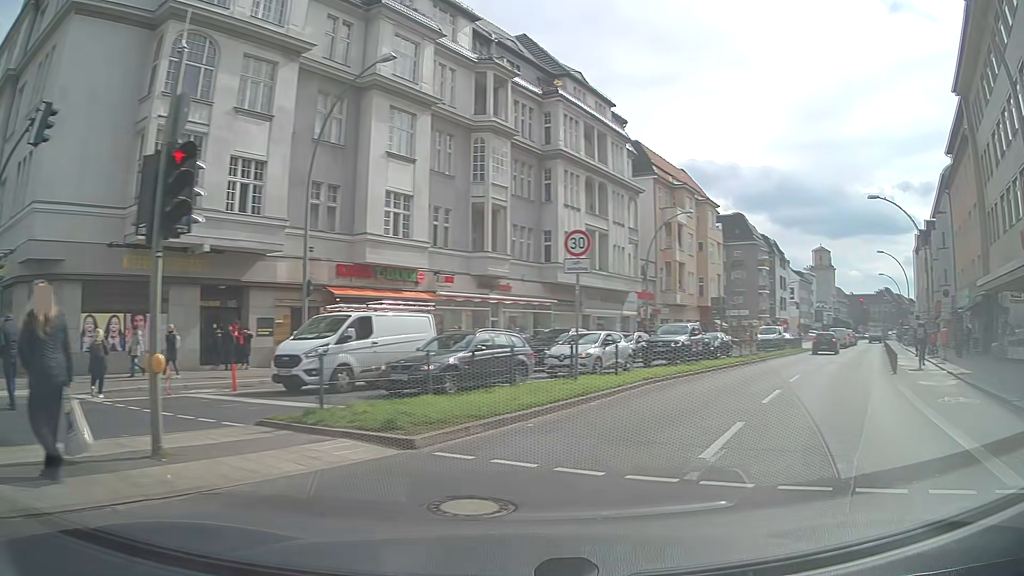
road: primary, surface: asphalt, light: Day
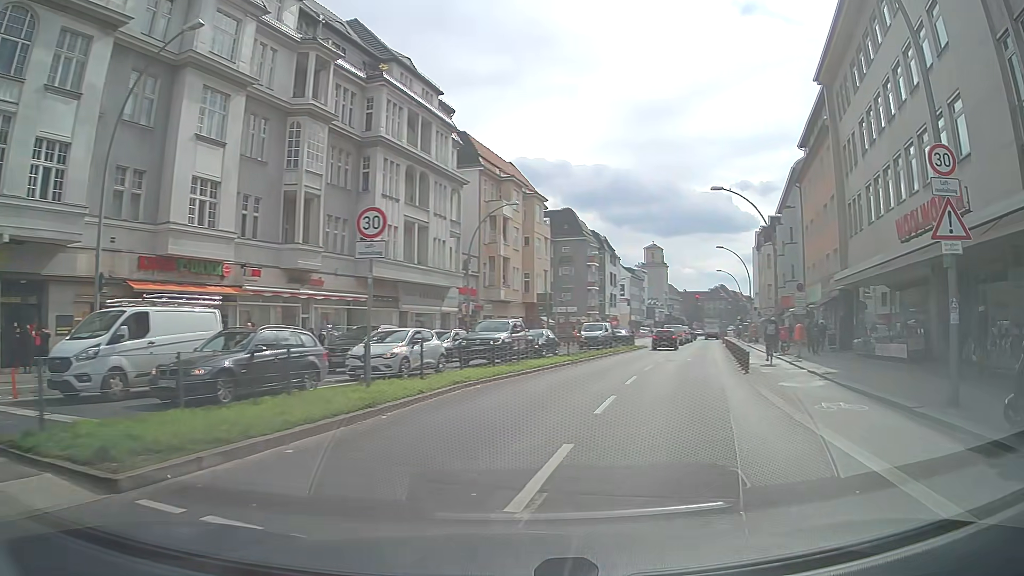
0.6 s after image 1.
(+0.3, +2.5) m; +13°
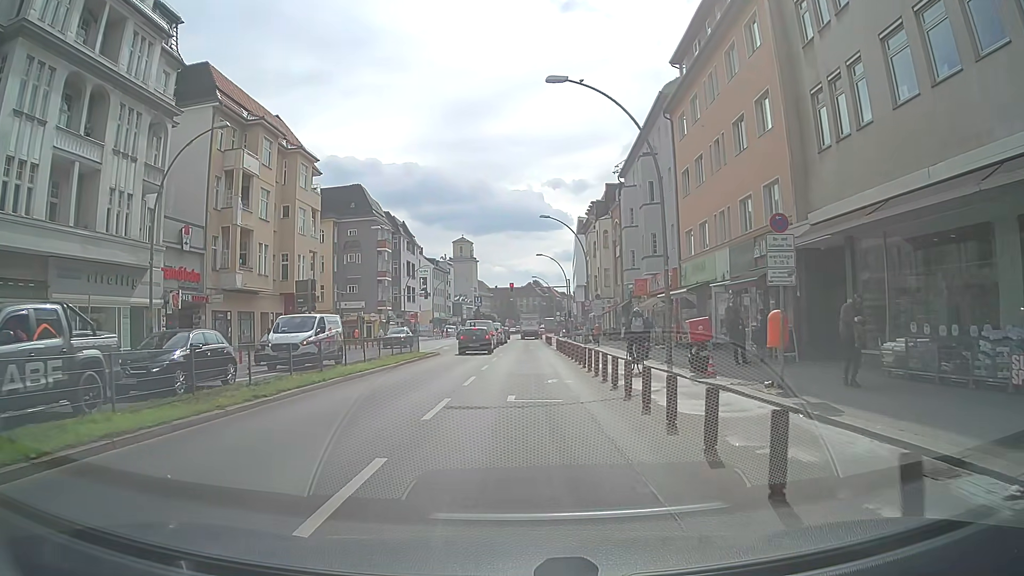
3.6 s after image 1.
(+4.3, +18.9) m; +17°
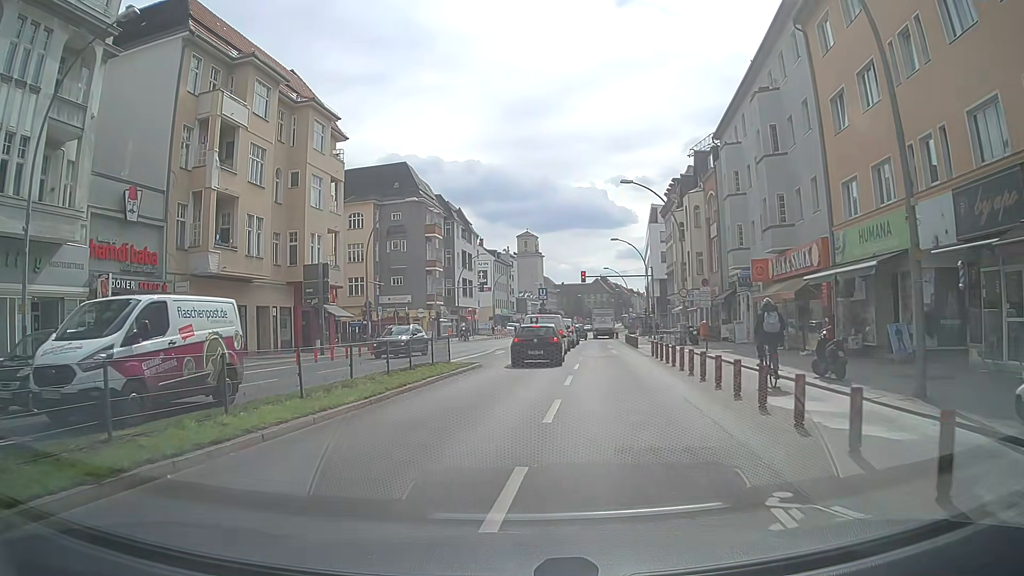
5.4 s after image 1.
(-0.5, +12.4) m; -6°
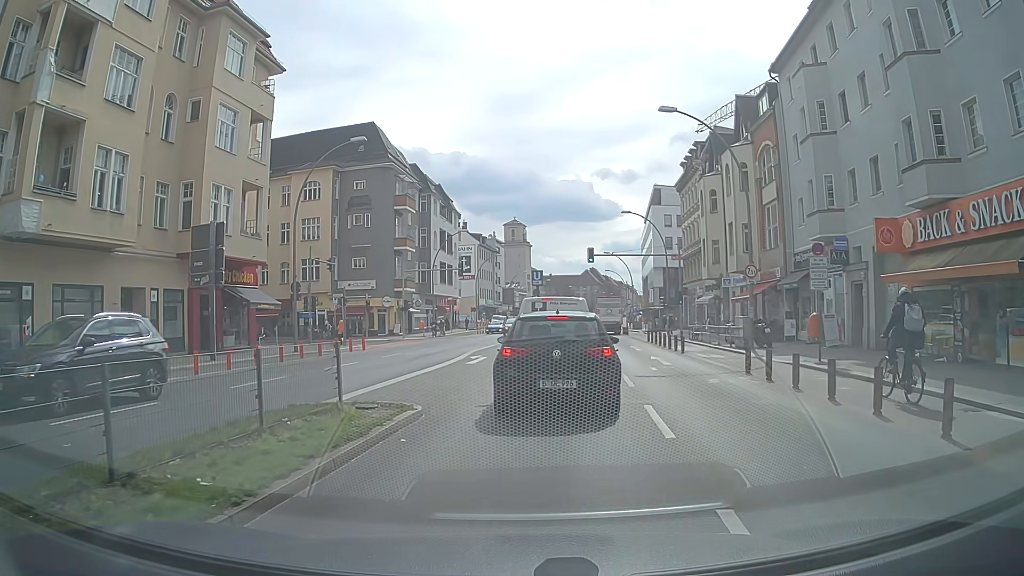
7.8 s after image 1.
(-0.2, +13.5) m; +1°
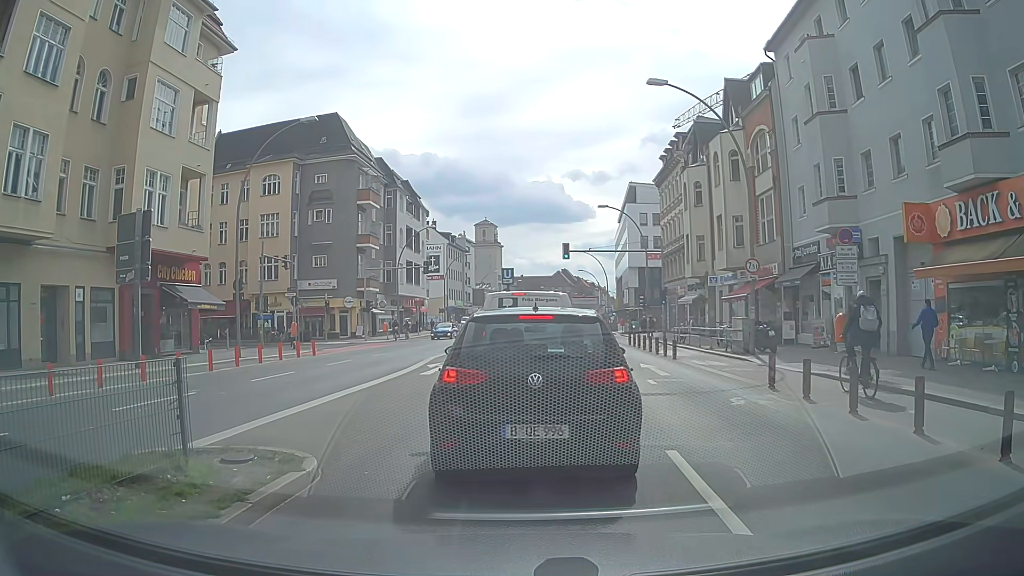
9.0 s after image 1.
(0.0, +3.4) m; +3°
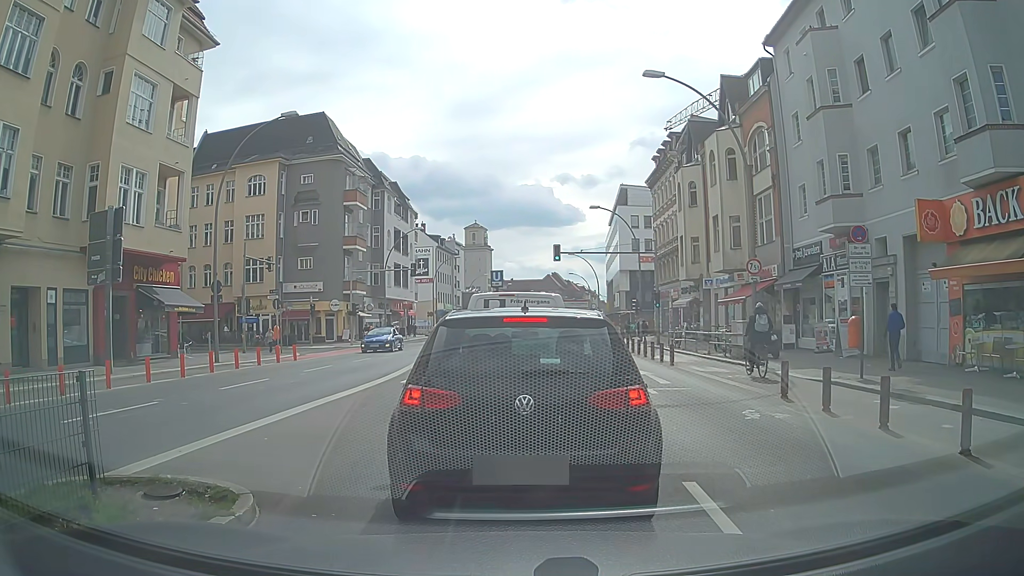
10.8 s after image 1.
(0.0, +1.2) m; -1°
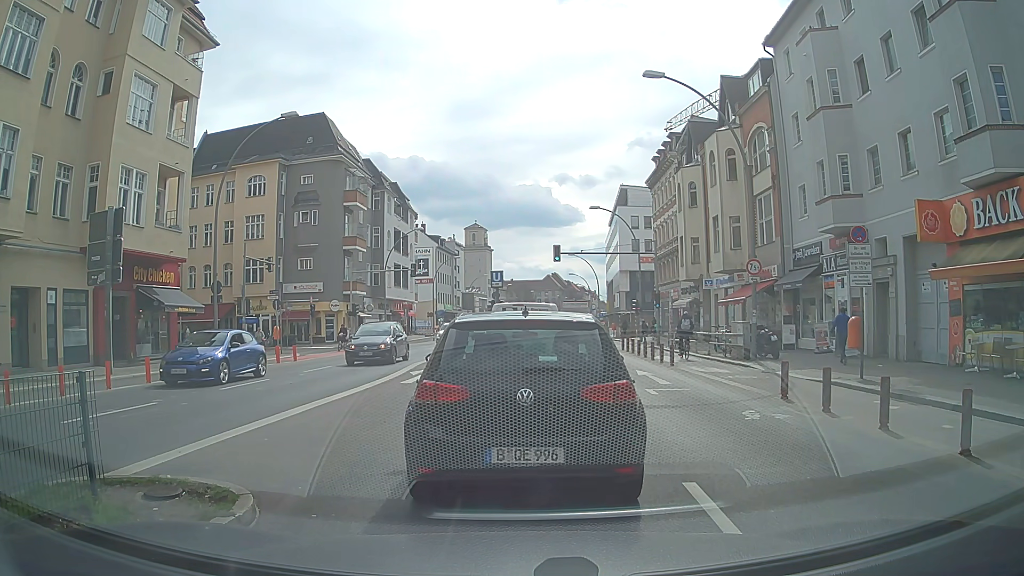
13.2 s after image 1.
(0.0, +0.1) m; 0°
(0, +10) (+1, +20) (+1, +30) (+2, +40) (+2, +50) (+3, +60) (+3, +70) (+3, +80) (+4, +90) (+5, +100) m
